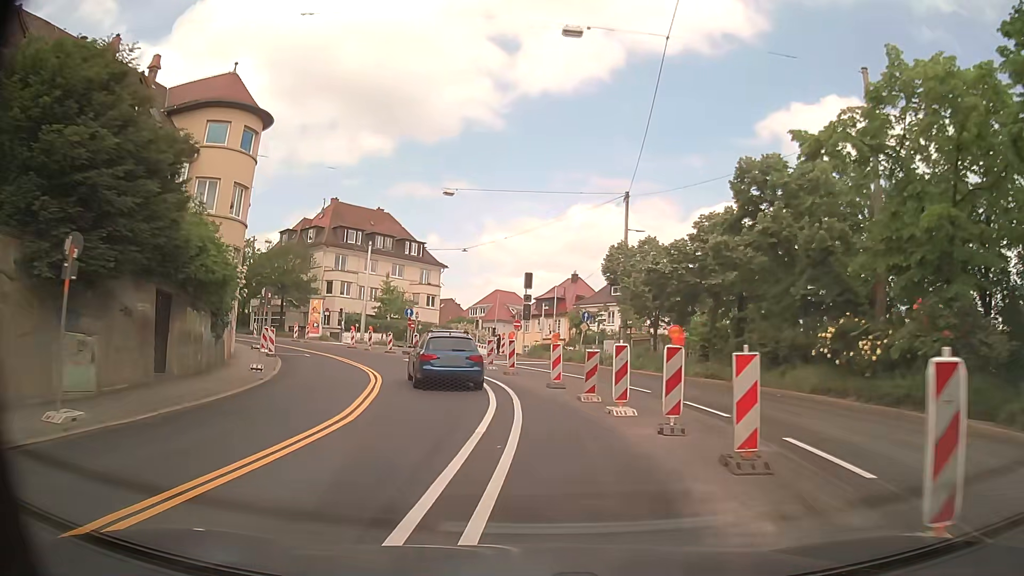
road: secondary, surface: asphalt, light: Day
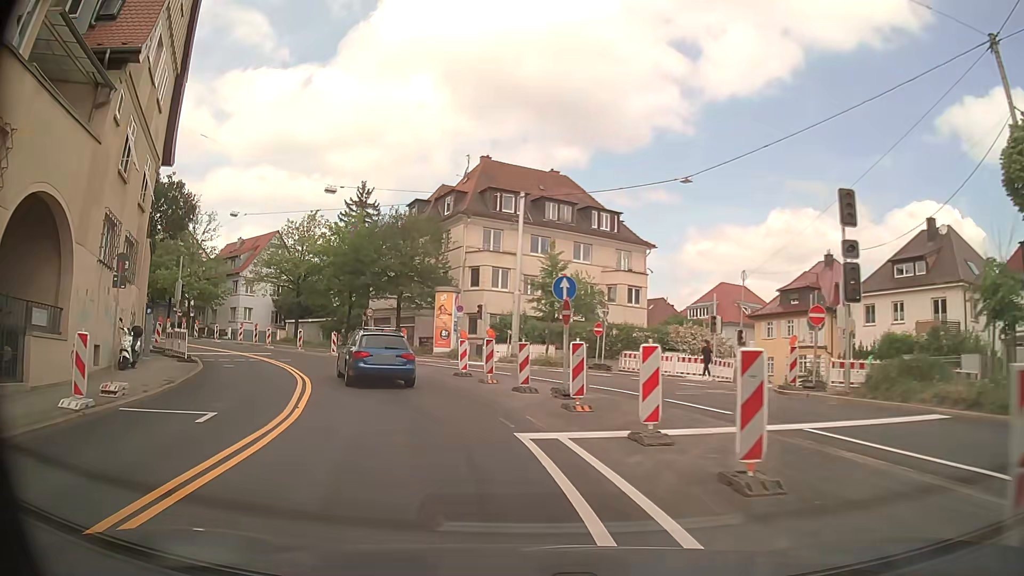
(-2.5, +24.8) m; -17°
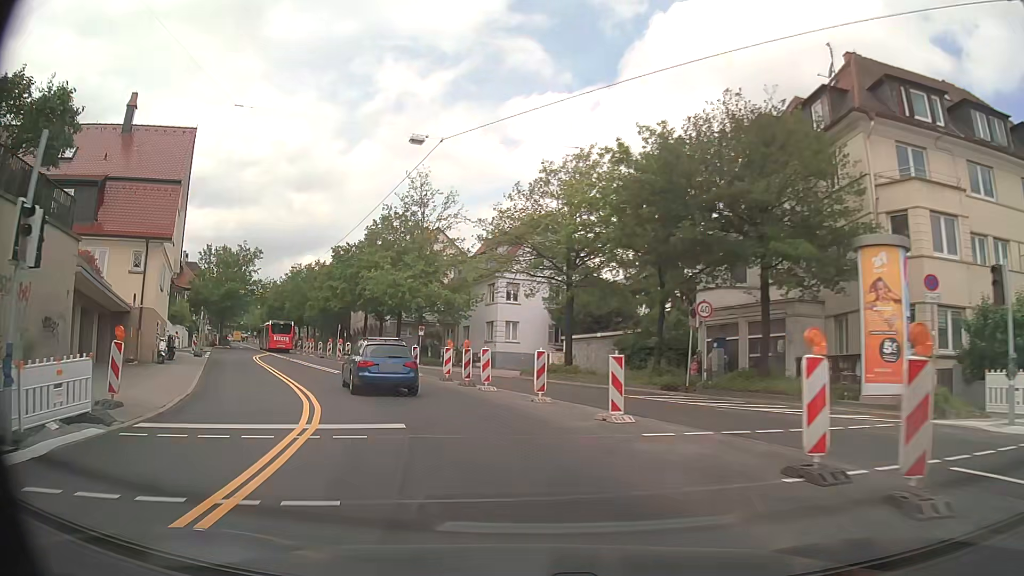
(-5.6, +23.4) m; -27°
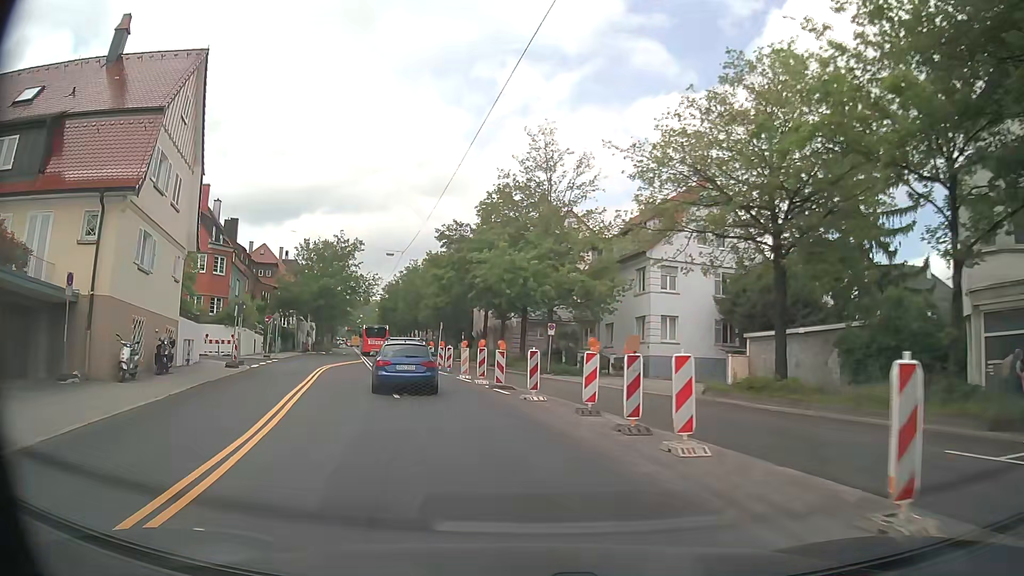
(-1.2, +12.2) m; -12°
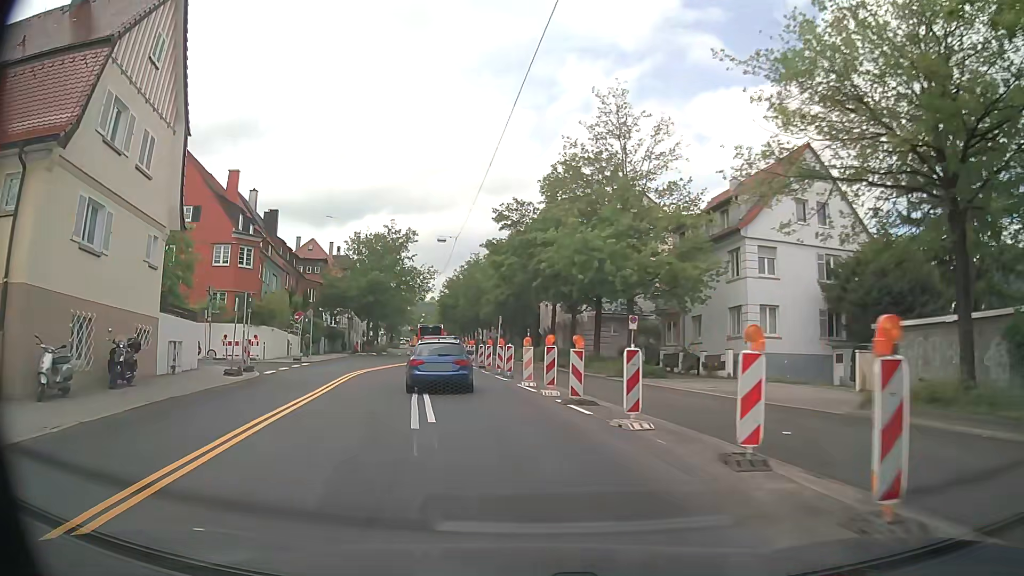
(-0.3, +6.5) m; -6°
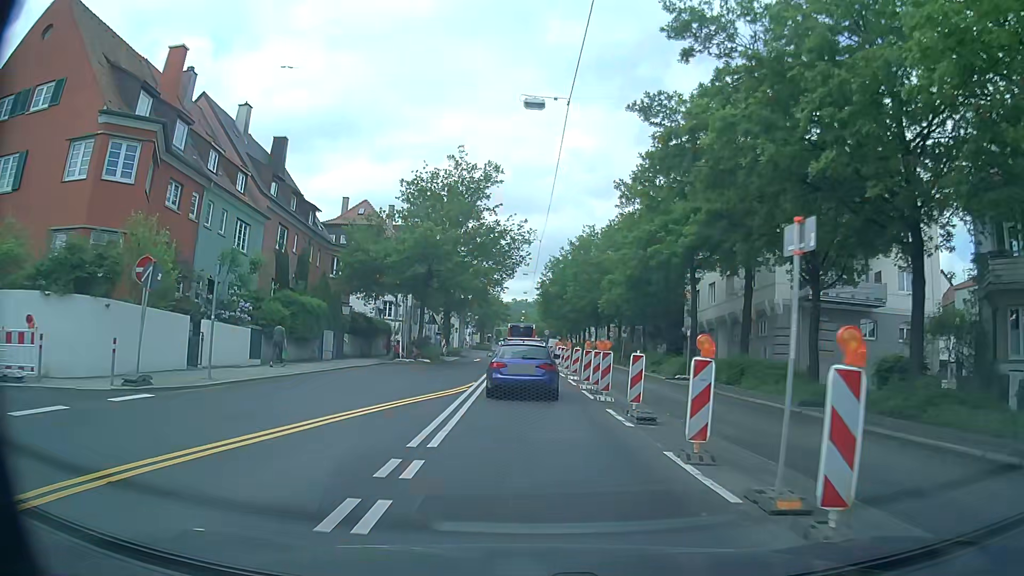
(-2.7, +24.6) m; -9°
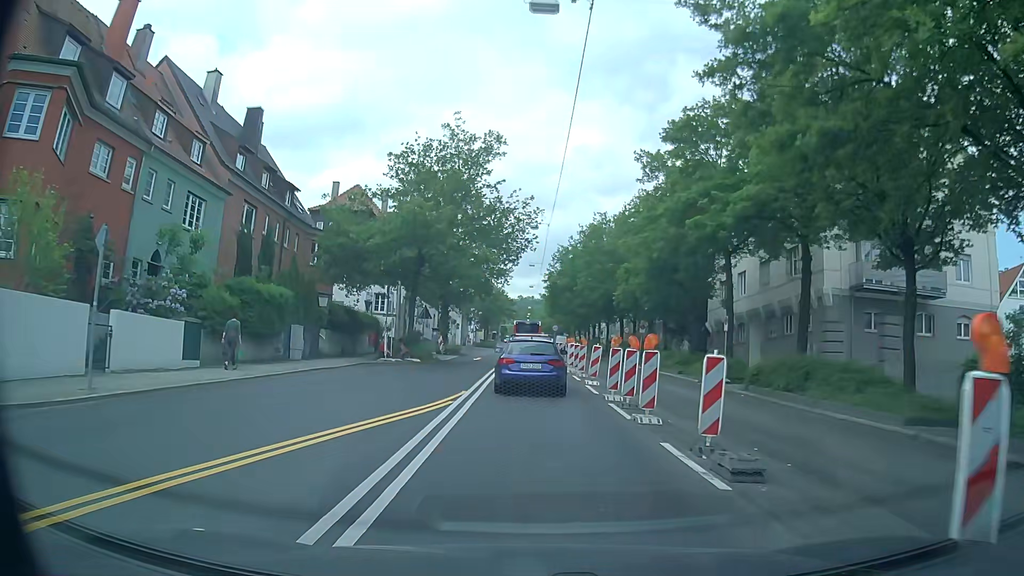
(0.0, +5.5) m; 0°
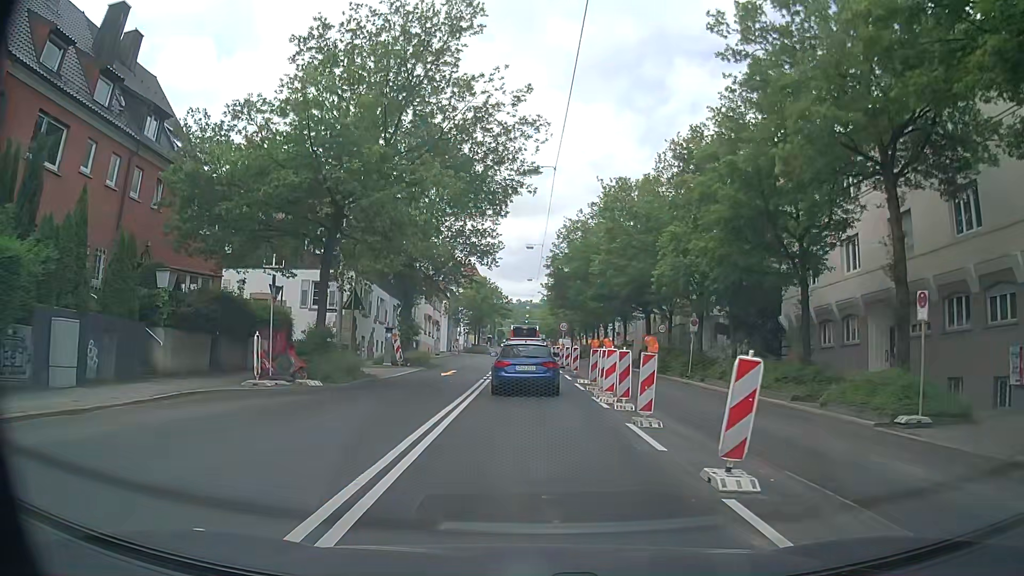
(0.0, +15.4) m; 0°
